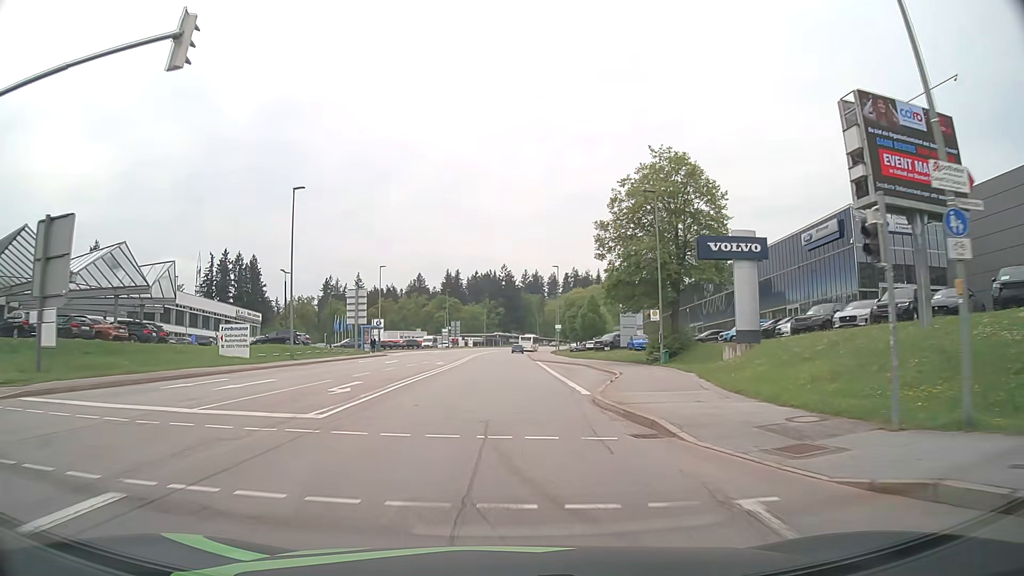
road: secondary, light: Day
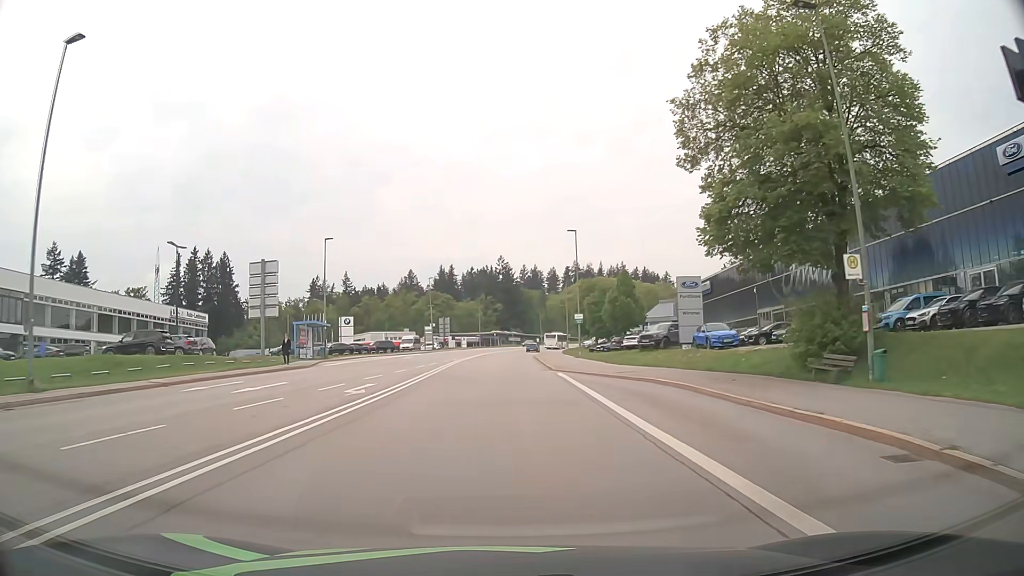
(0.0, +23.9) m; 0°
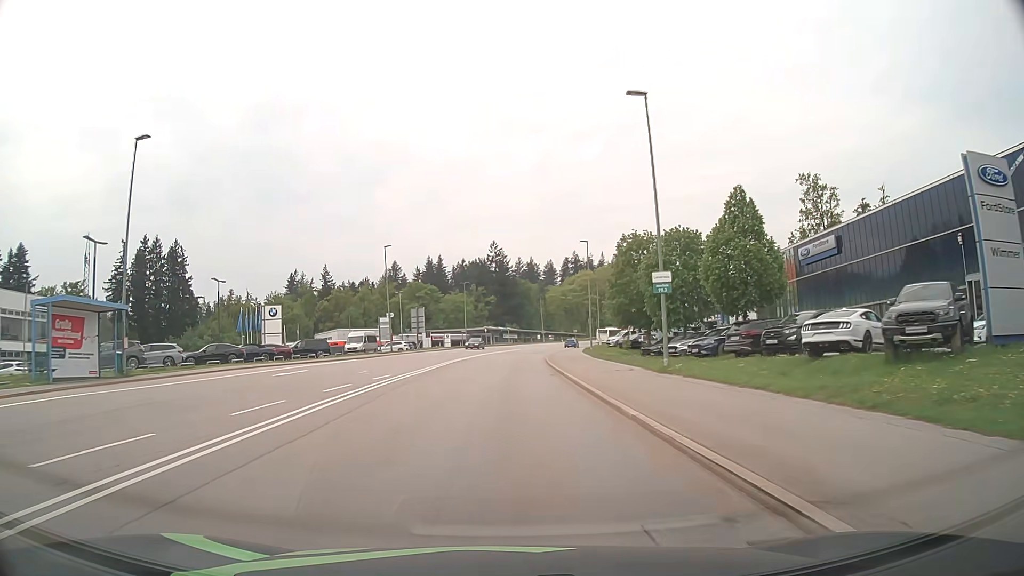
(0.0, +31.1) m; +1°
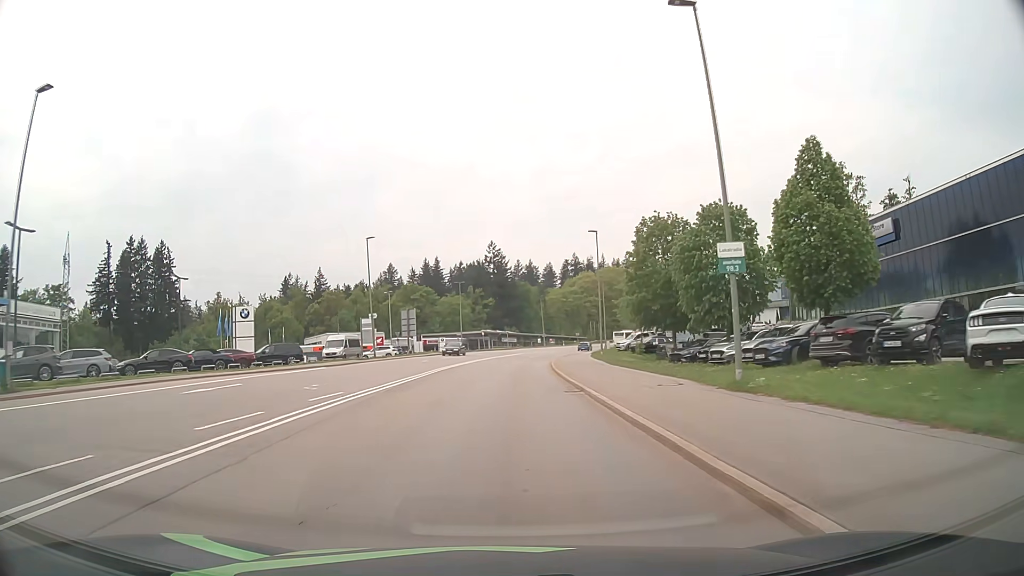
(-0.1, +7.8) m; 0°
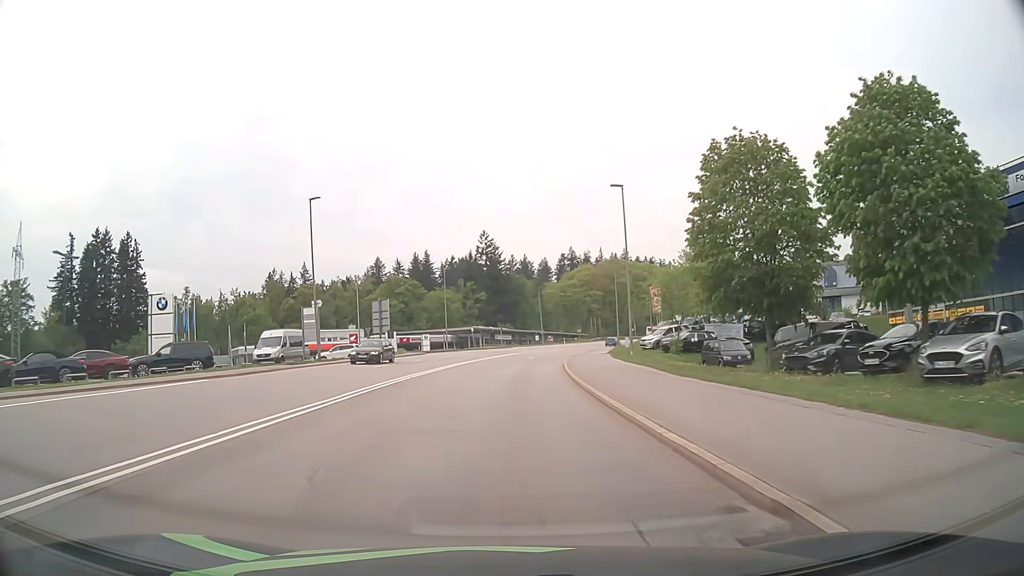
(+0.1, +15.6) m; +1°
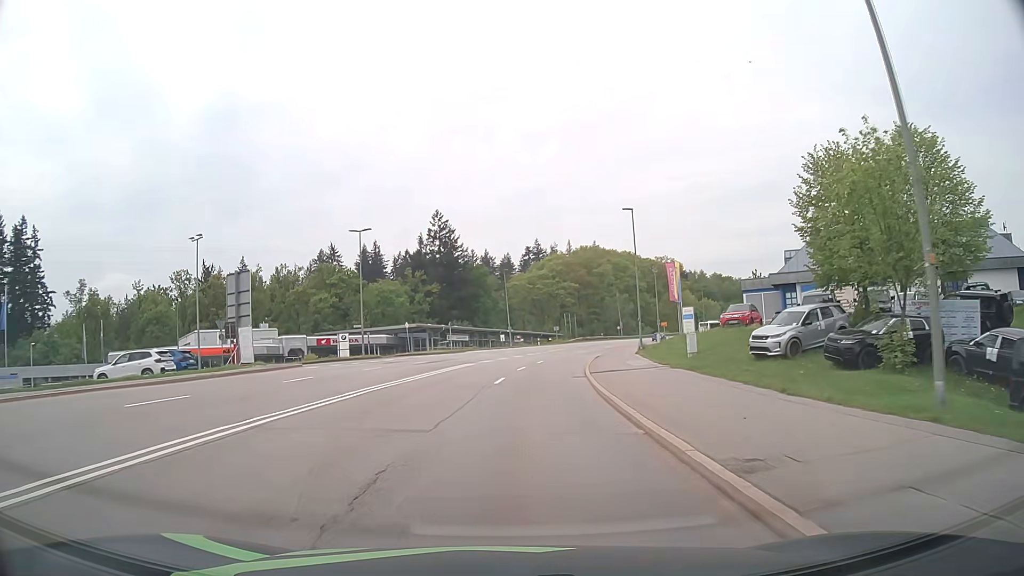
(+0.7, +31.4) m; +3°
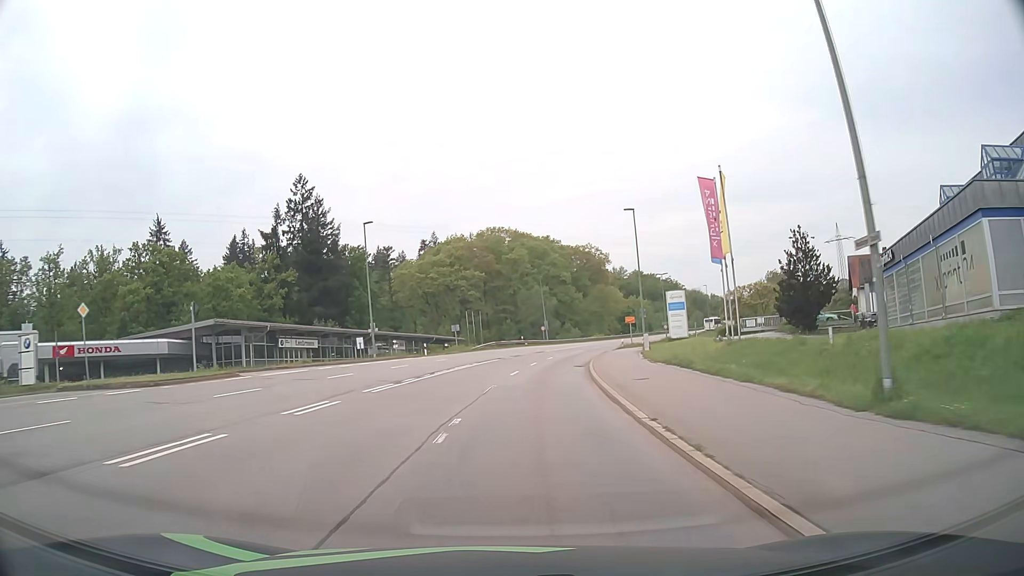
(+2.8, +39.4) m; +9°
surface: asphalt
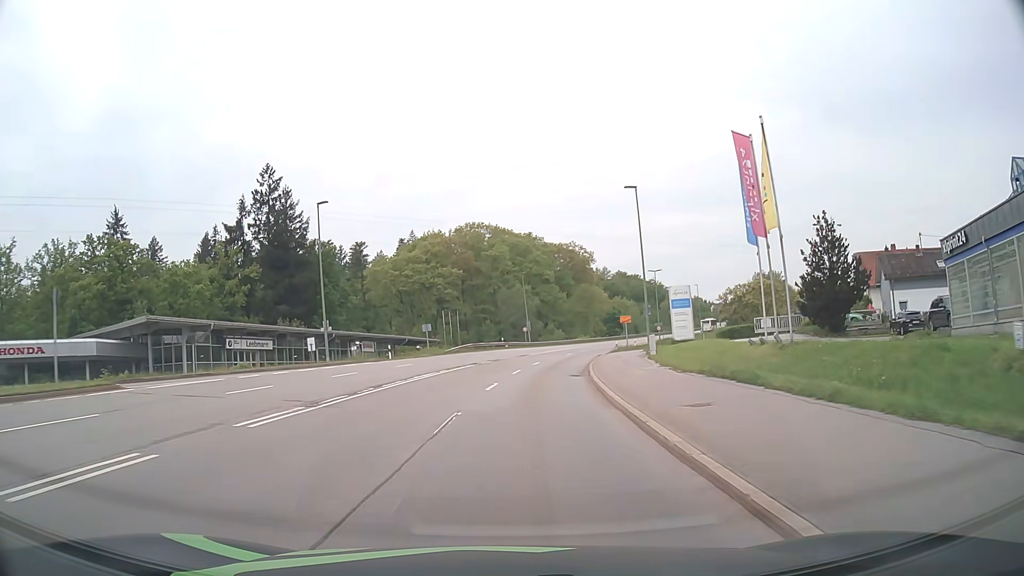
(+0.1, +7.9) m; +2°
(0, +10) (+1, +20) (+2, +30) (+3, +40) (+5, +50) (+7, +59) (+10, +69) (+12, +79) (+16, +88) (+19, +97) m
